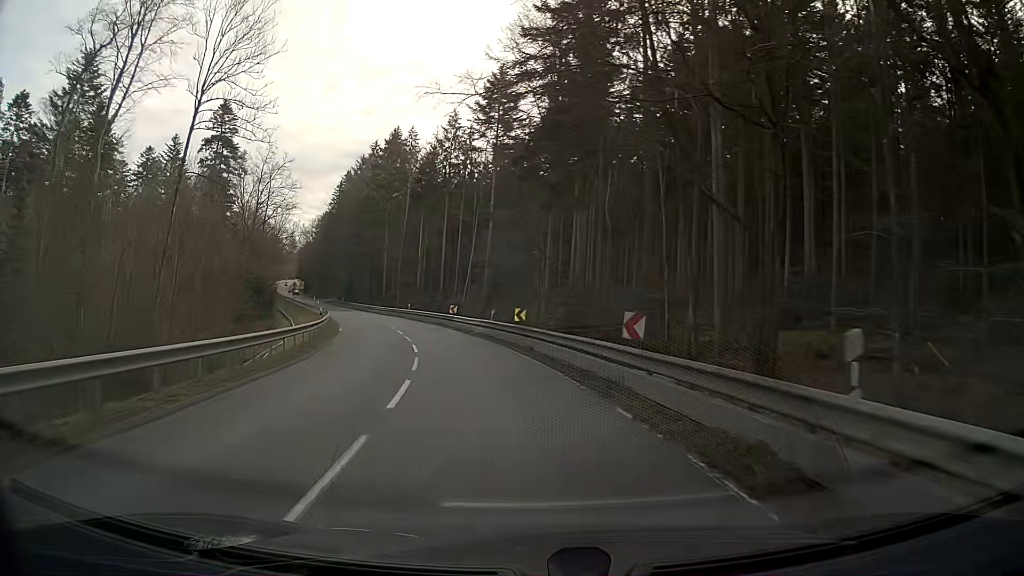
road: secondary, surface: asphalt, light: Day
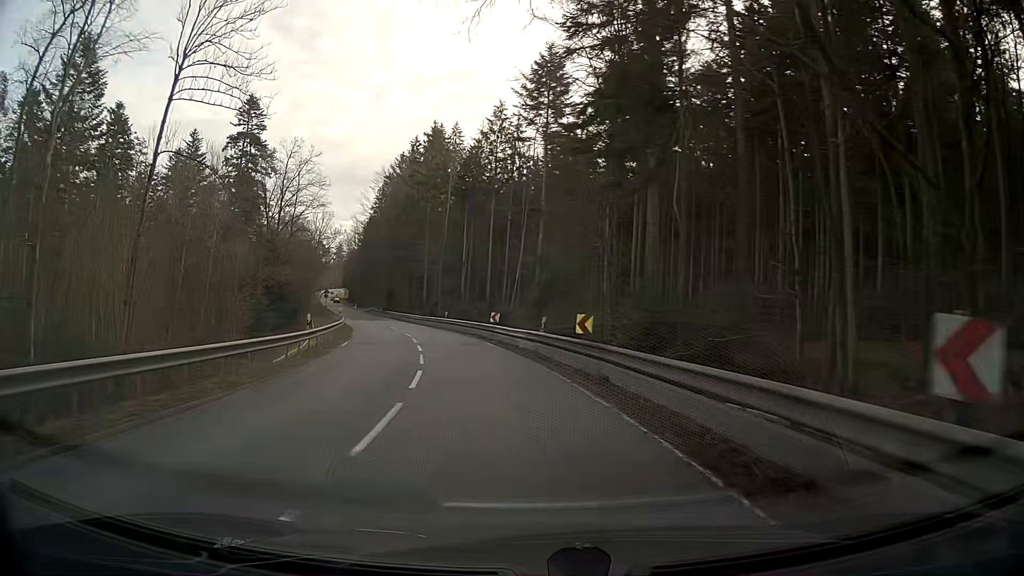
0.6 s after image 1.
(-0.4, +9.0) m; -4°
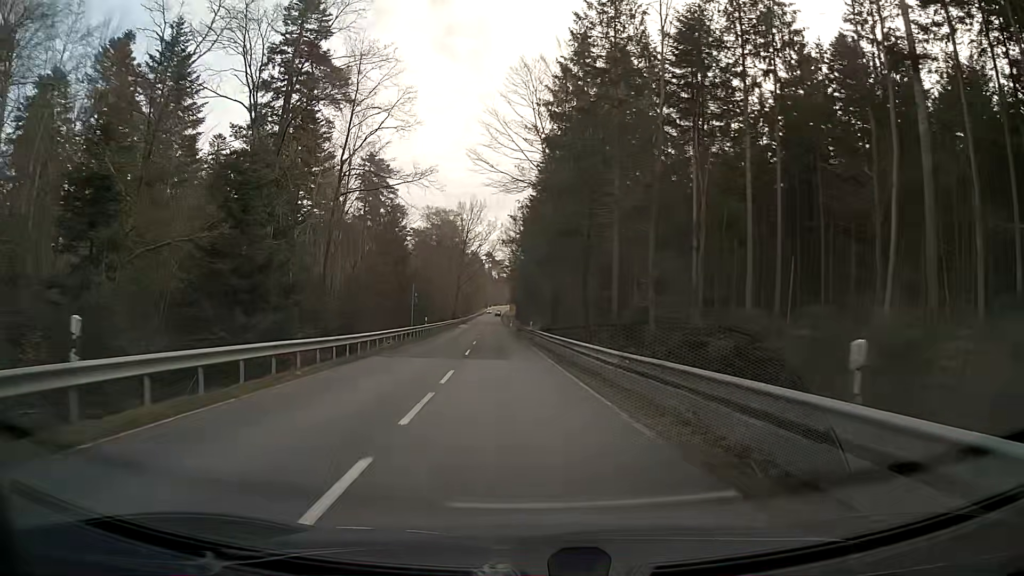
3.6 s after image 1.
(-6.6, +45.2) m; -14°
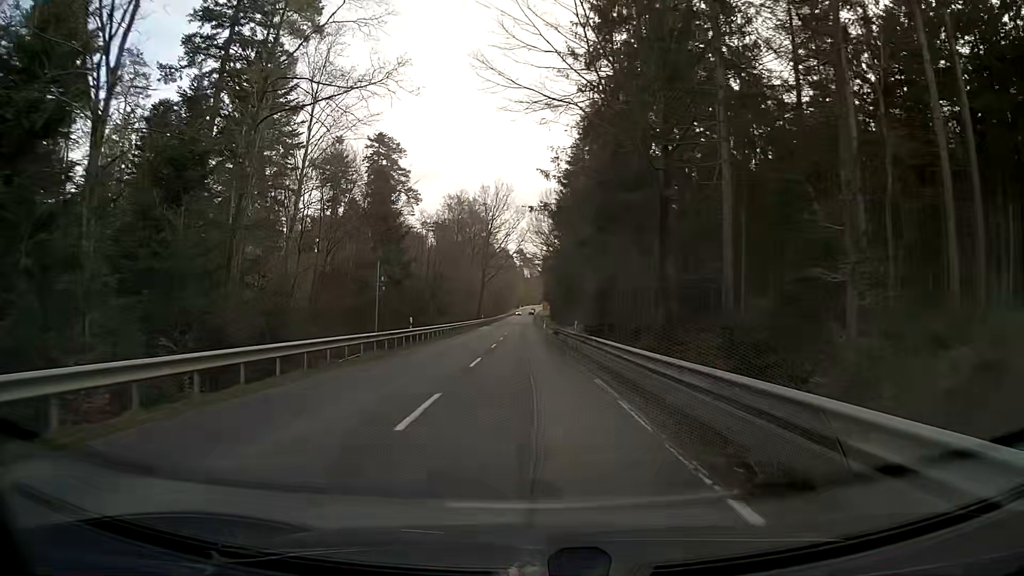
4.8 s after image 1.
(-0.5, +18.7) m; -2°
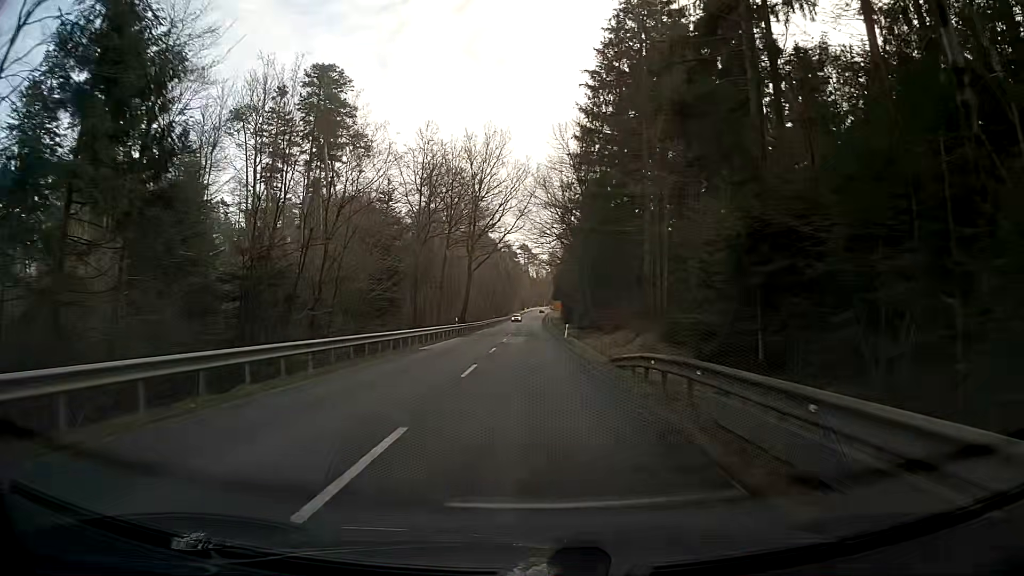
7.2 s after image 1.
(-0.1, +38.2) m; +1°
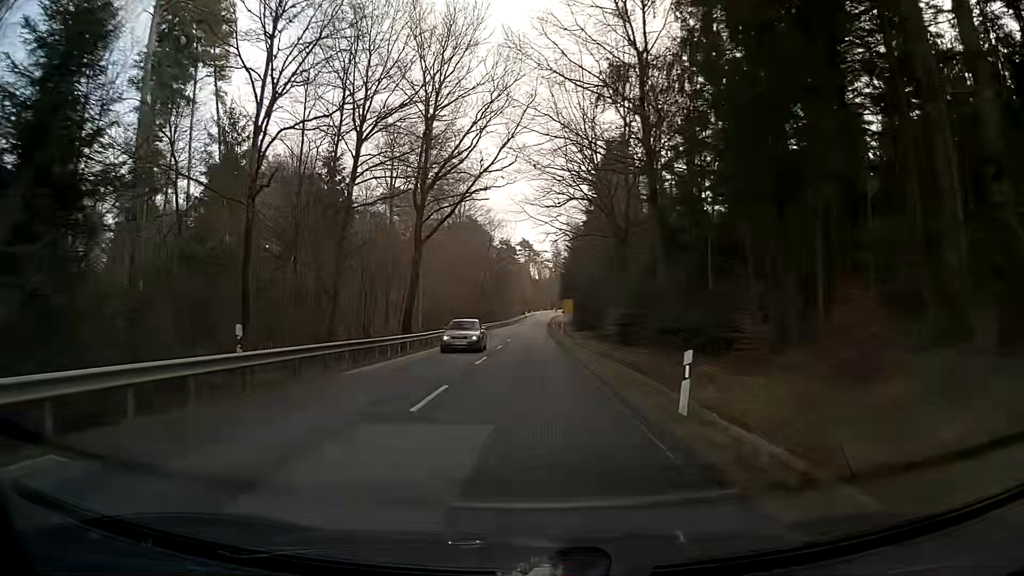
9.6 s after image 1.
(-0.7, +38.4) m; -2°
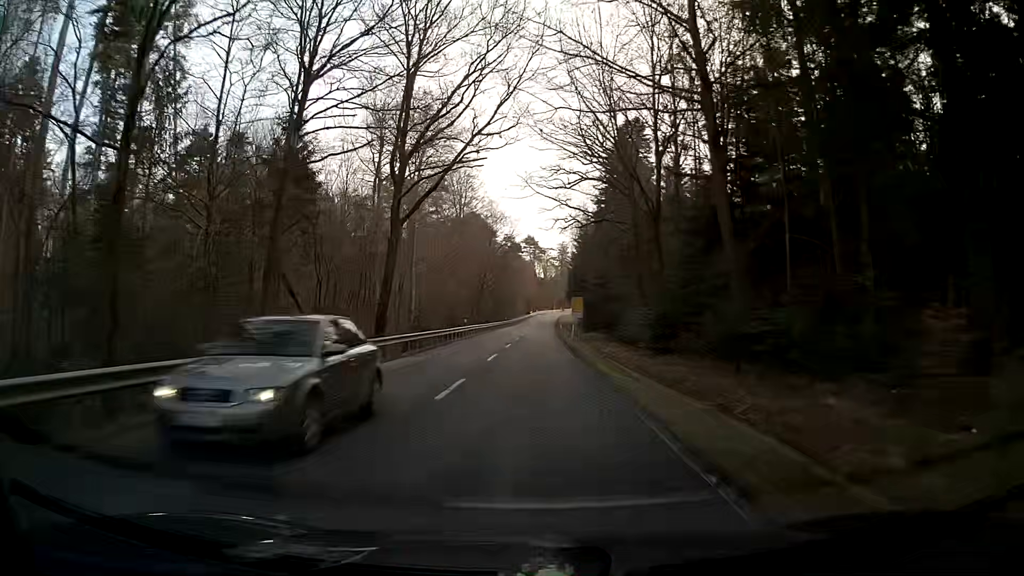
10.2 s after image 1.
(0.0, +9.6) m; 0°
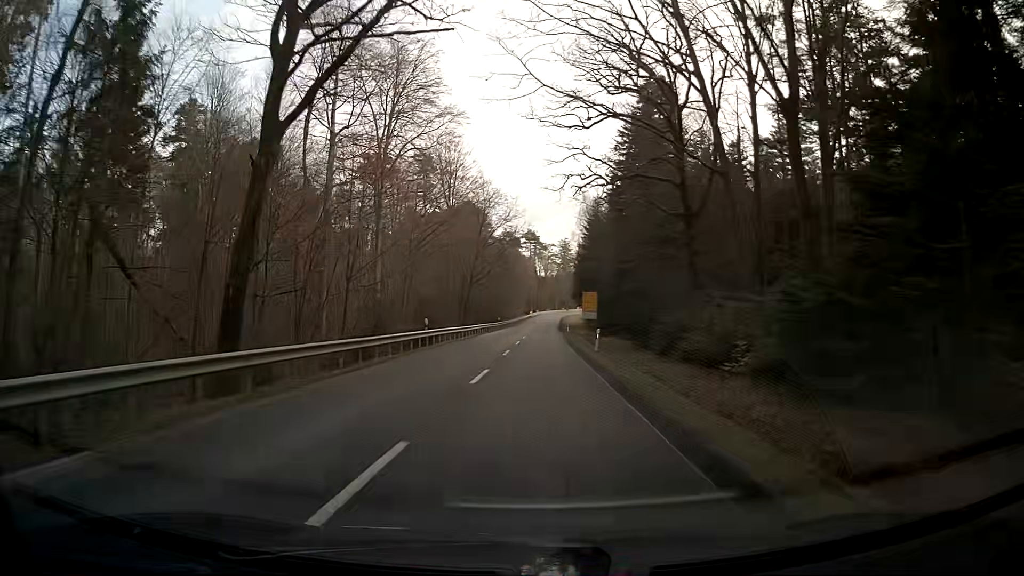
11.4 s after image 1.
(+0.1, +19.1) m; 0°
